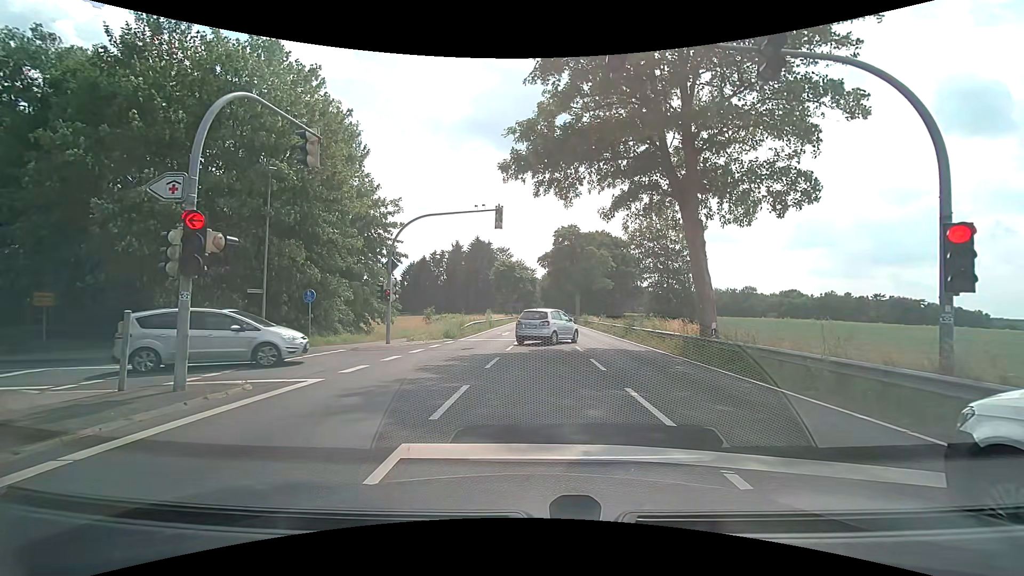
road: primary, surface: asphalt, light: Day
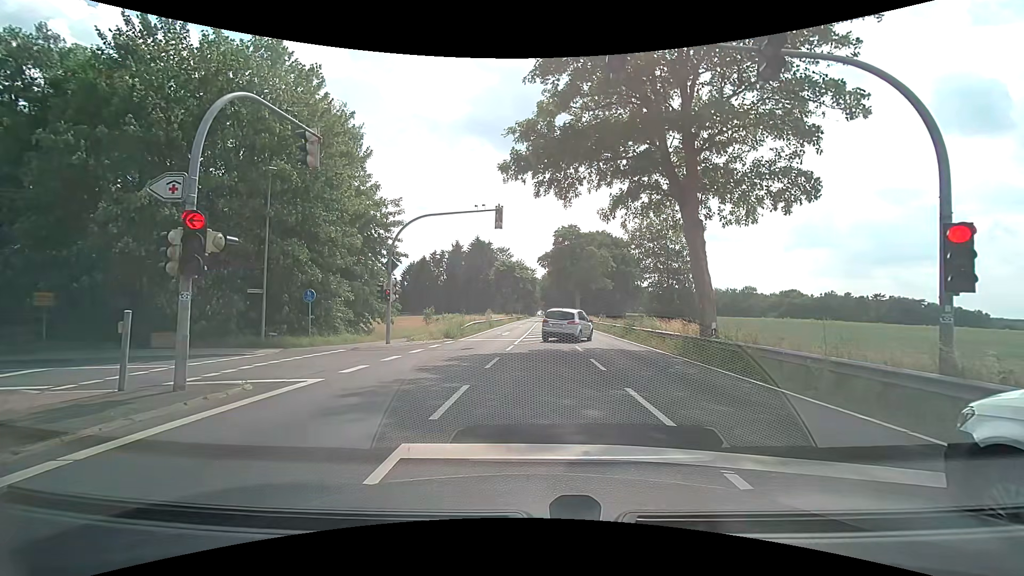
(0.0, 0.0) m; 0°
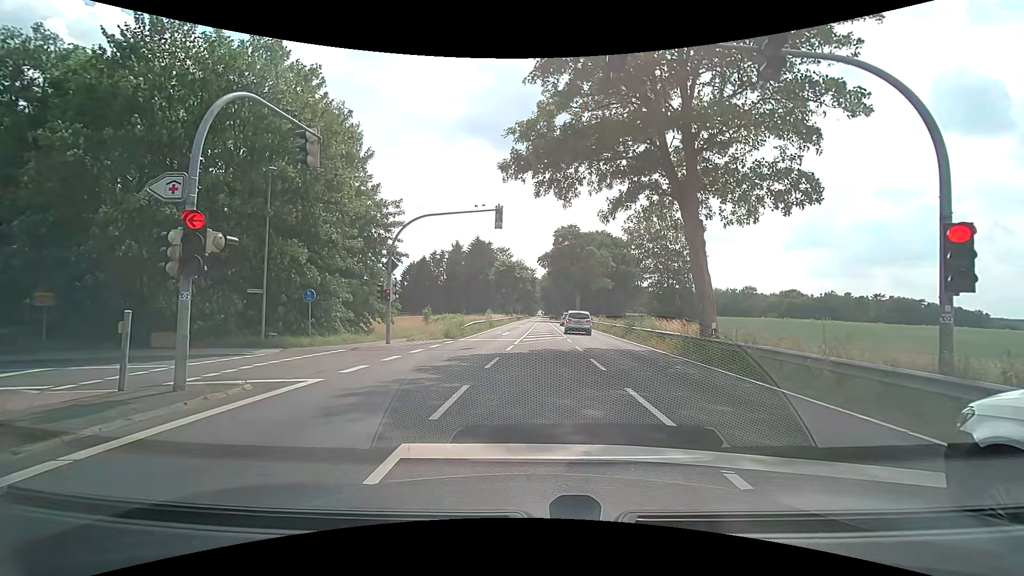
(0.0, 0.0) m; 0°
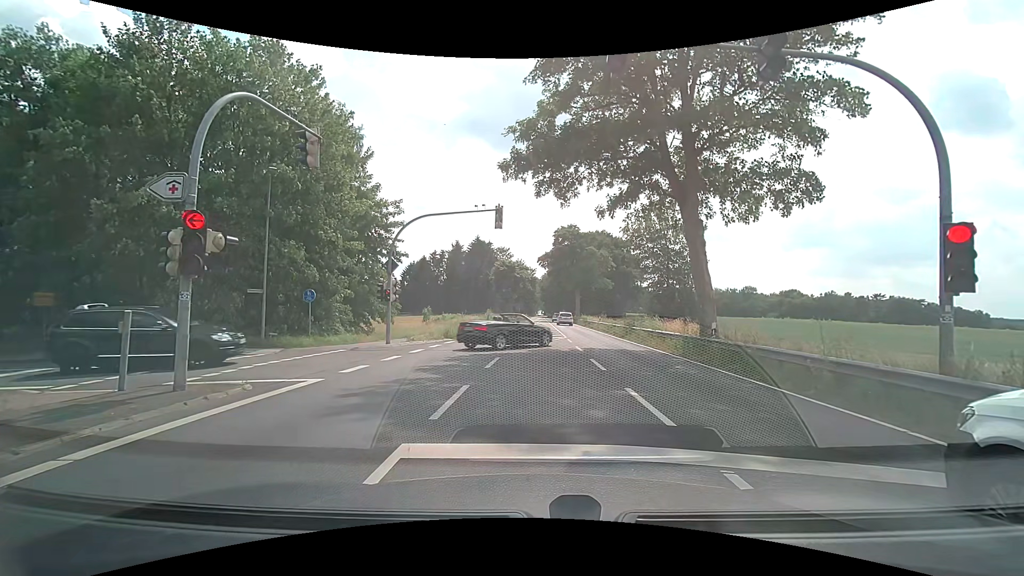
(0.0, 0.0) m; 0°
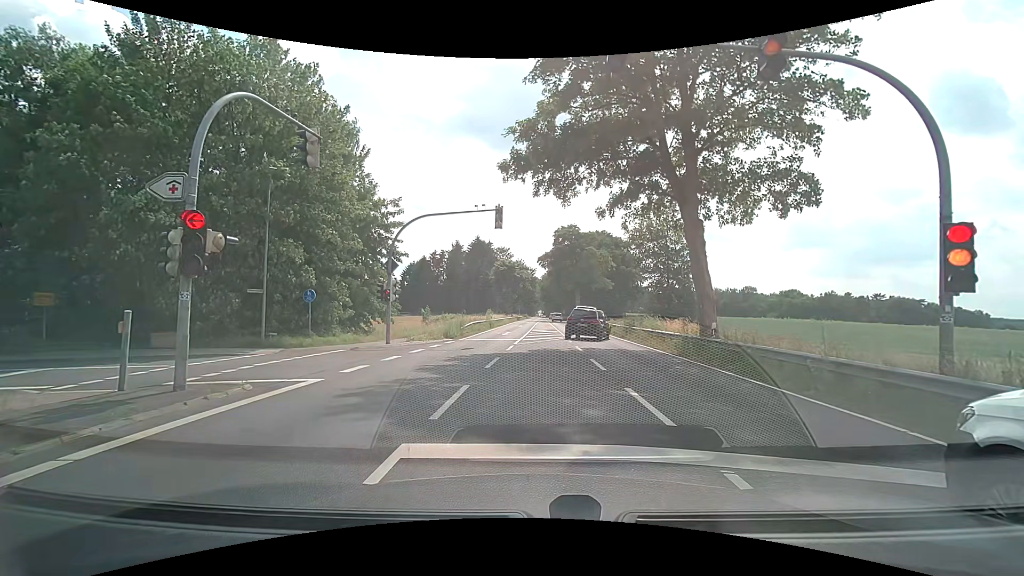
(0.0, 0.0) m; 0°
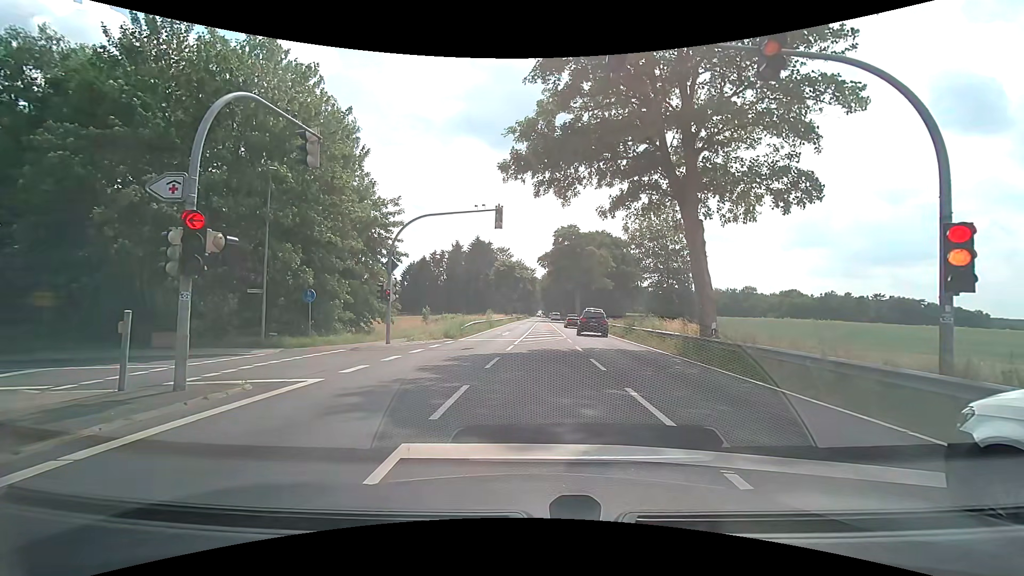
(0.0, 0.0) m; 0°
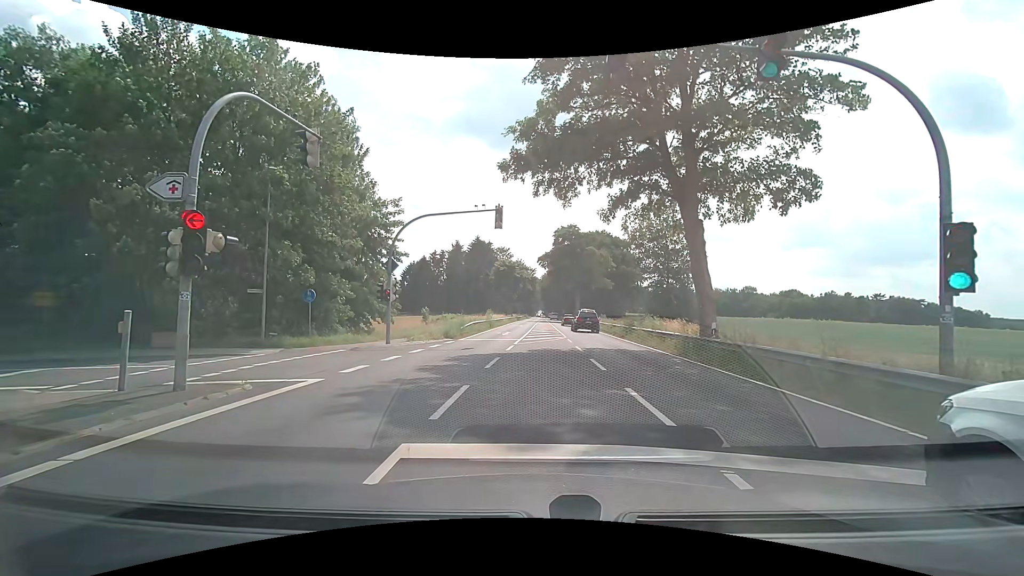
(0.0, 0.0) m; 0°
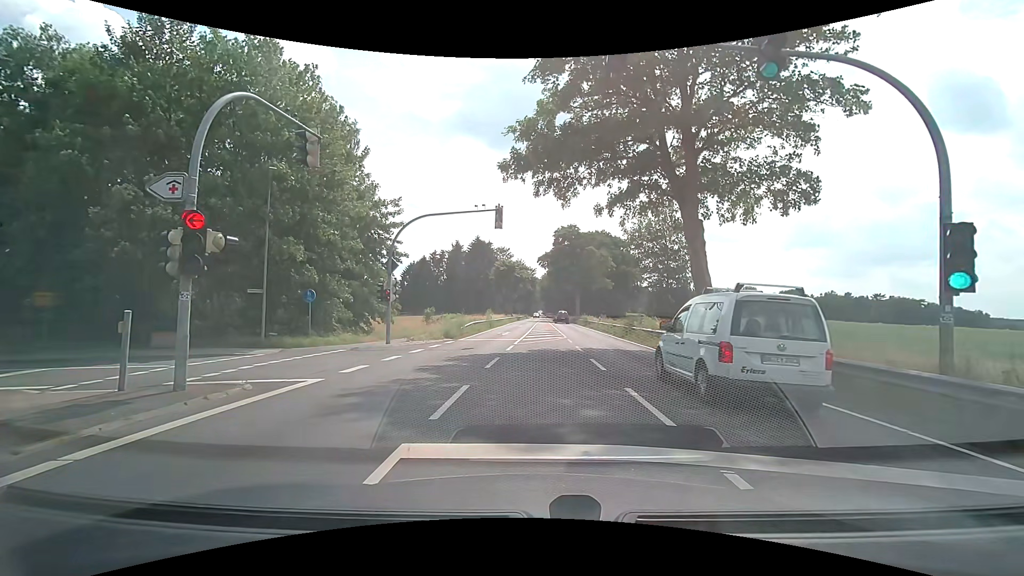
(0.0, 0.0) m; 0°
(0, +10) (-5, +18) (-15, +19) (-25, +19) (-35, +19) (-45, +20) (-55, +20) (-65, +21) (-75, +22) (-85, +23) m
